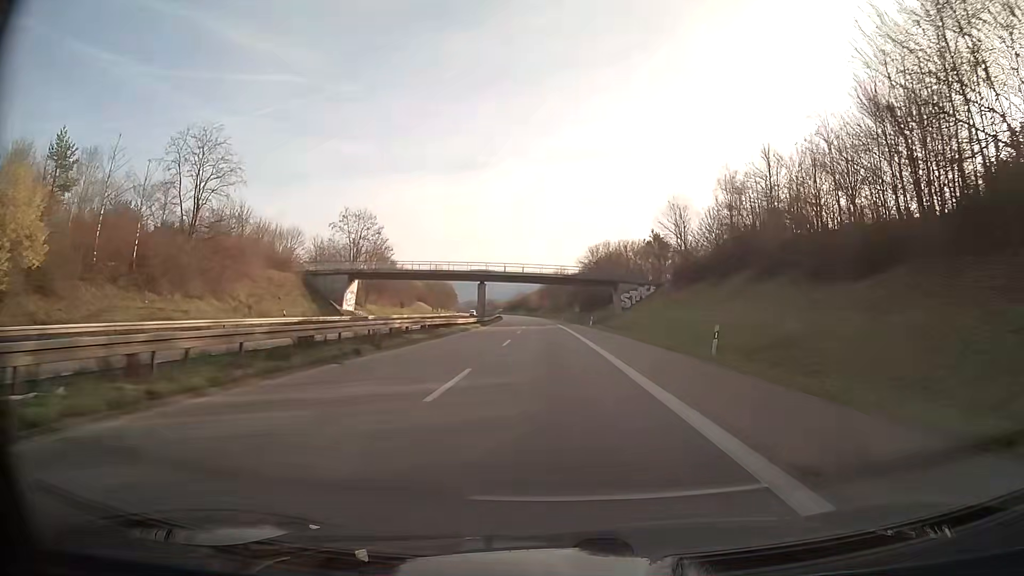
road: trunk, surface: asphalt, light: Day
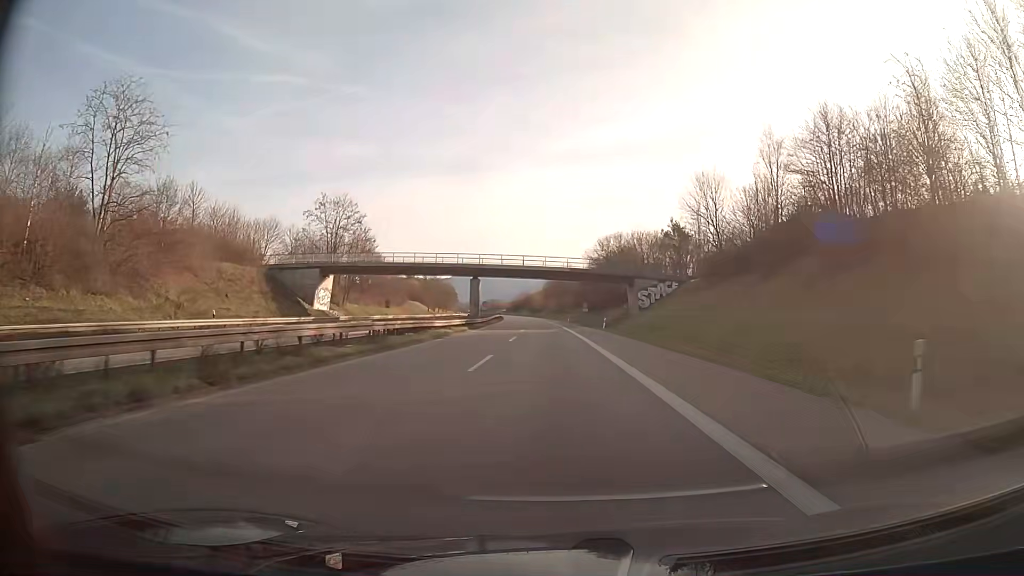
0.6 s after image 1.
(0.0, +12.1) m; 0°
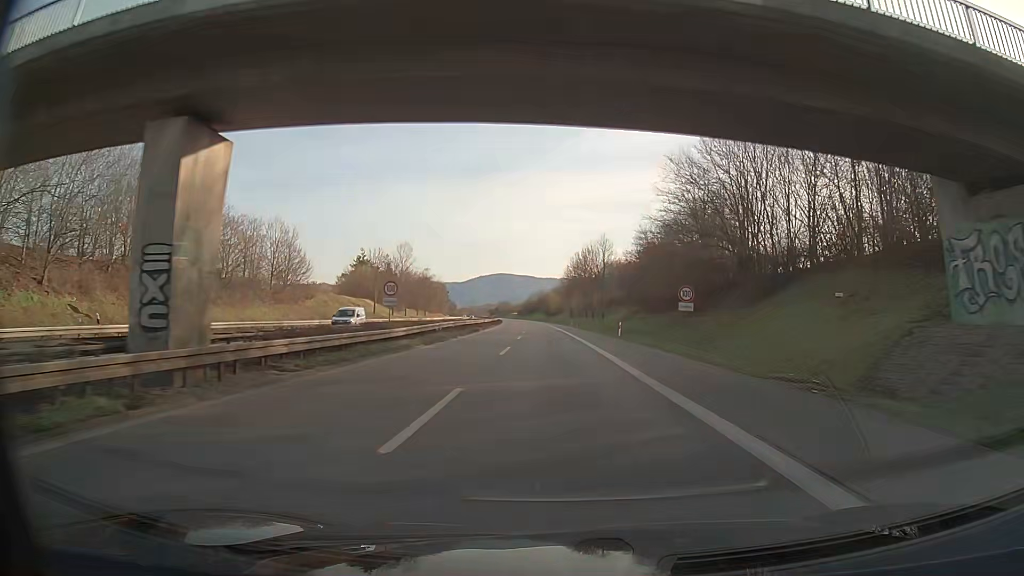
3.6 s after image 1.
(-1.0, +60.8) m; -2°
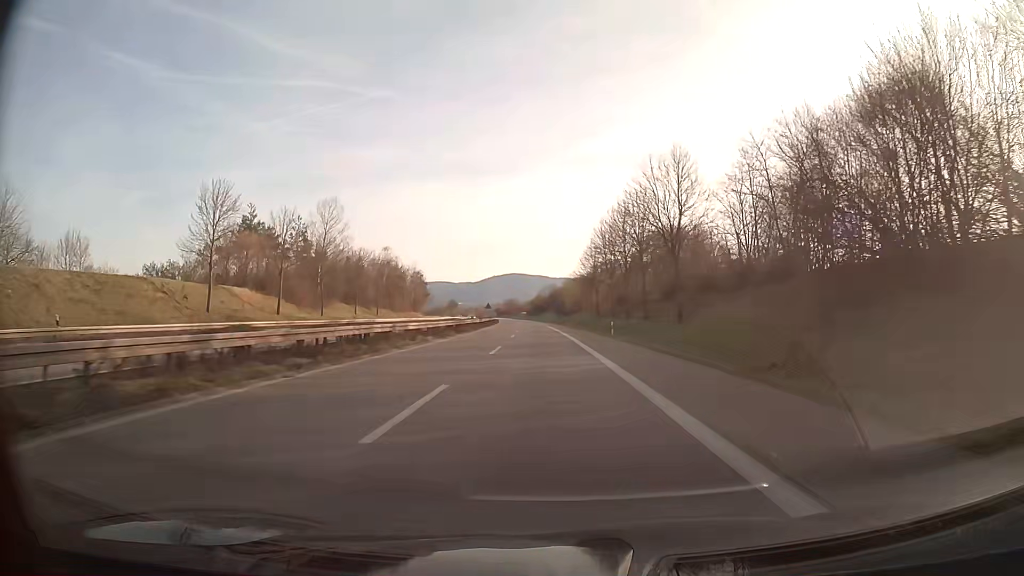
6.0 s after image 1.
(-0.2, +51.6) m; -1°
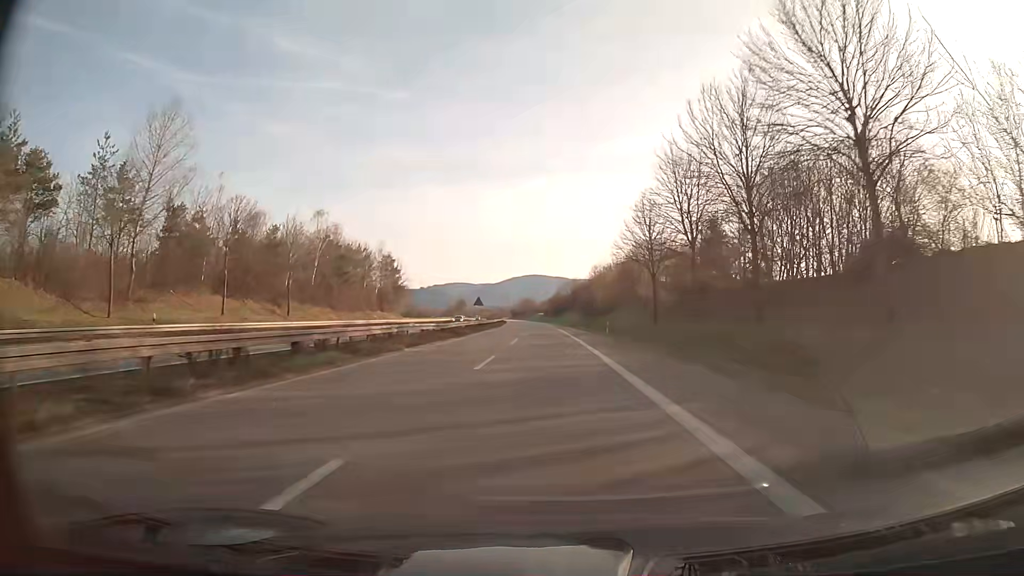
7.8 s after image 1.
(-0.7, +41.5) m; -2°
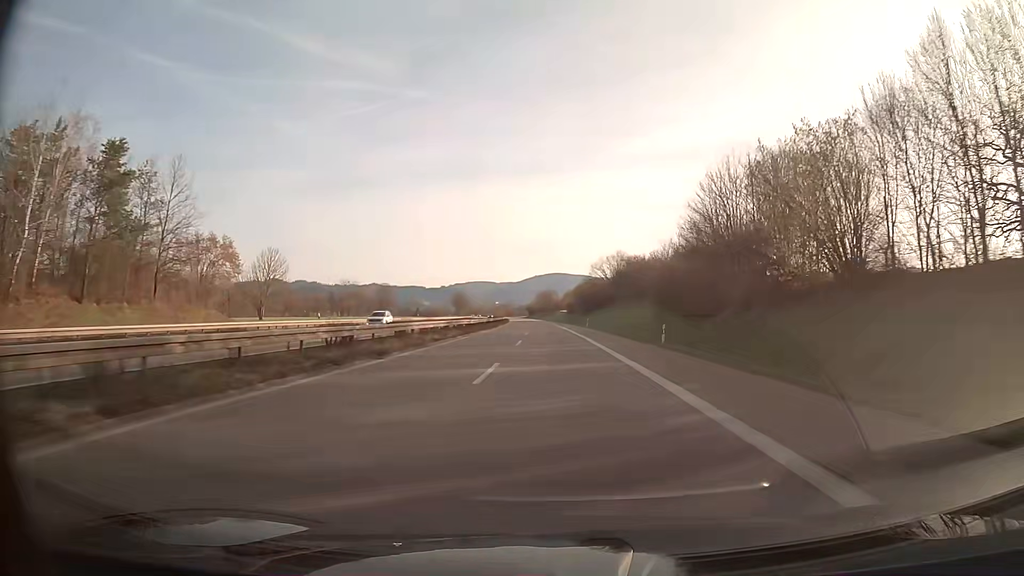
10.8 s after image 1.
(-1.3, +73.6) m; -2°
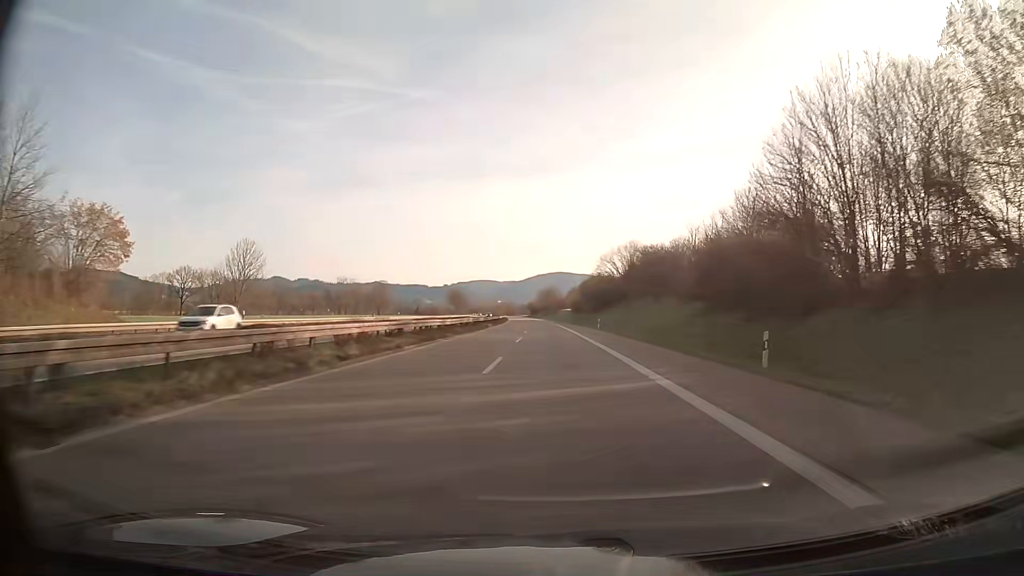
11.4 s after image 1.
(0.0, +15.3) m; 0°
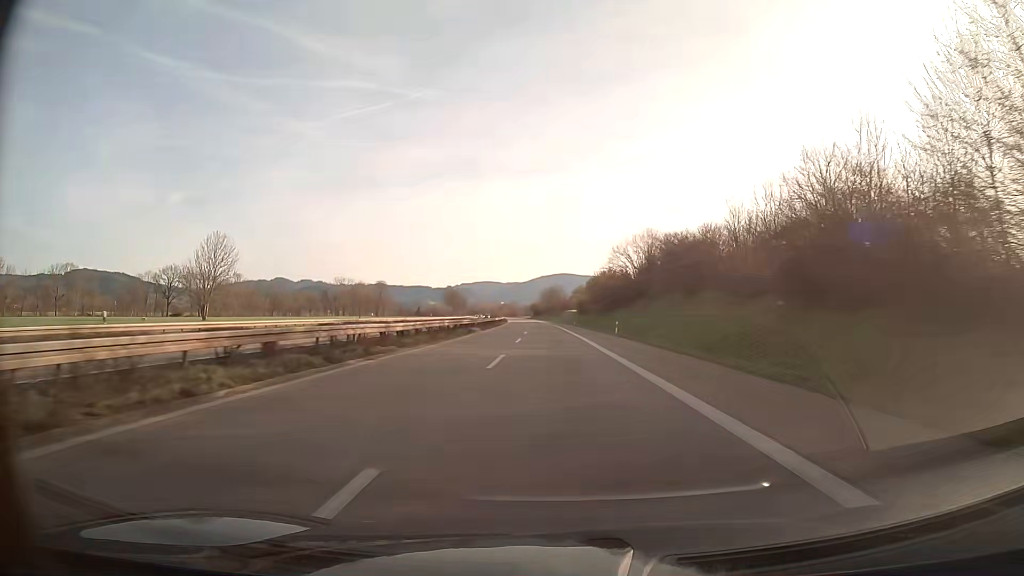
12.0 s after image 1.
(0.0, +15.5) m; 0°
(0, +10) (0, +20) (0, +30) (0, +40) (0, +50) (-1, +60) (-1, +70) (-1, +80) (-2, +90) (-2, +100) m
